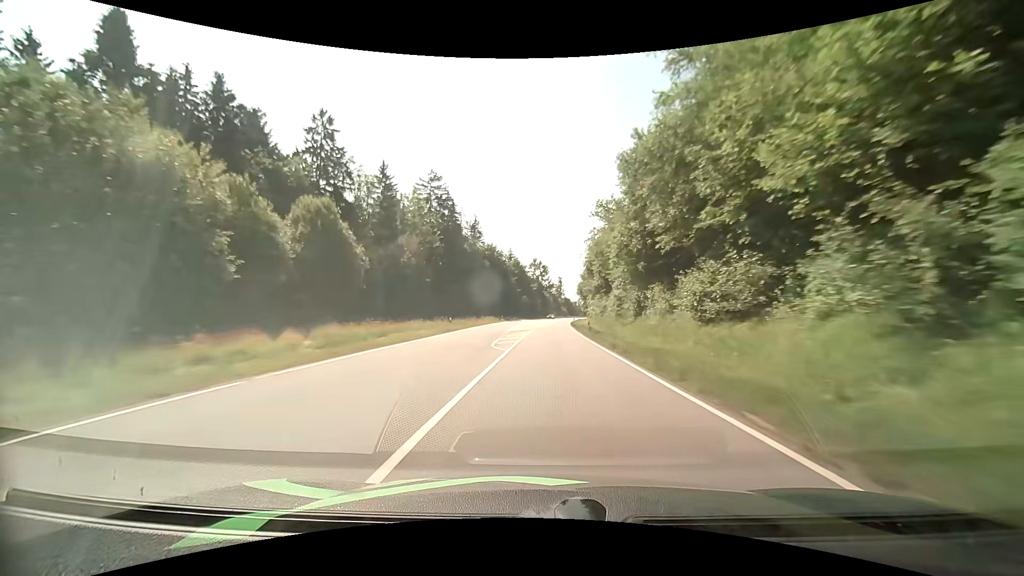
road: primary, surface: asphalt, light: Day
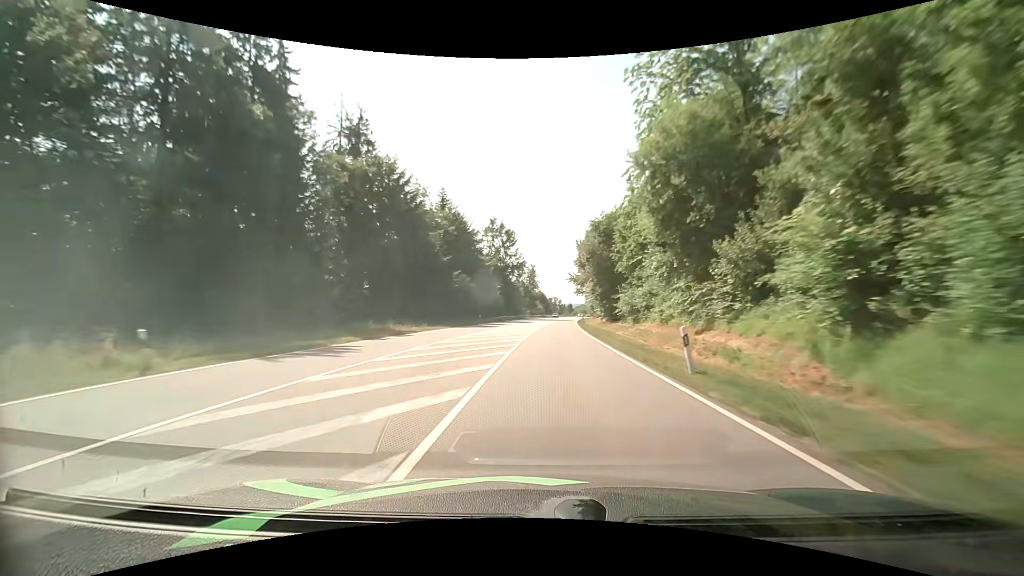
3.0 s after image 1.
(+2.1, +78.1) m; +3°
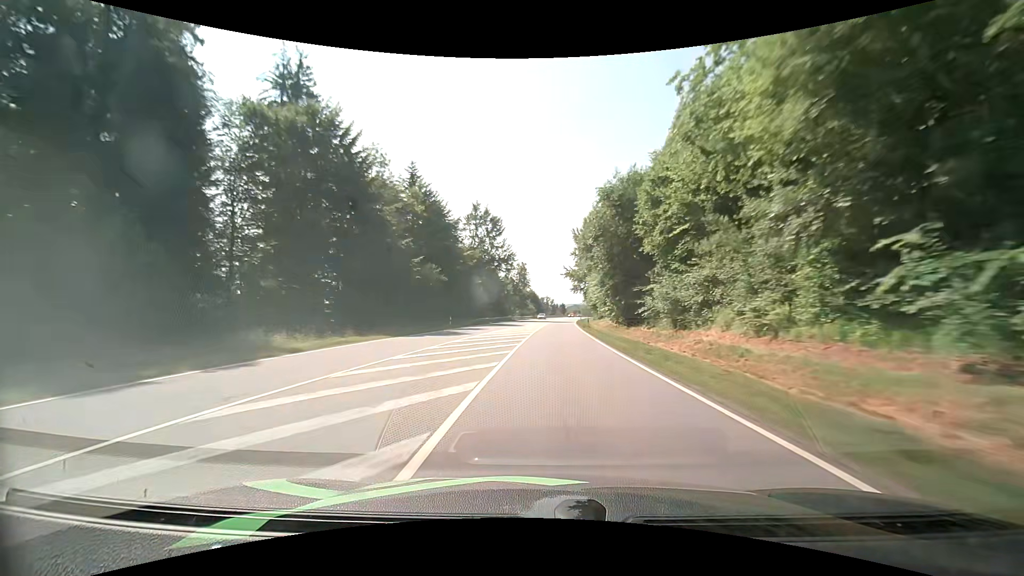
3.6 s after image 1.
(+0.1, +15.6) m; +1°
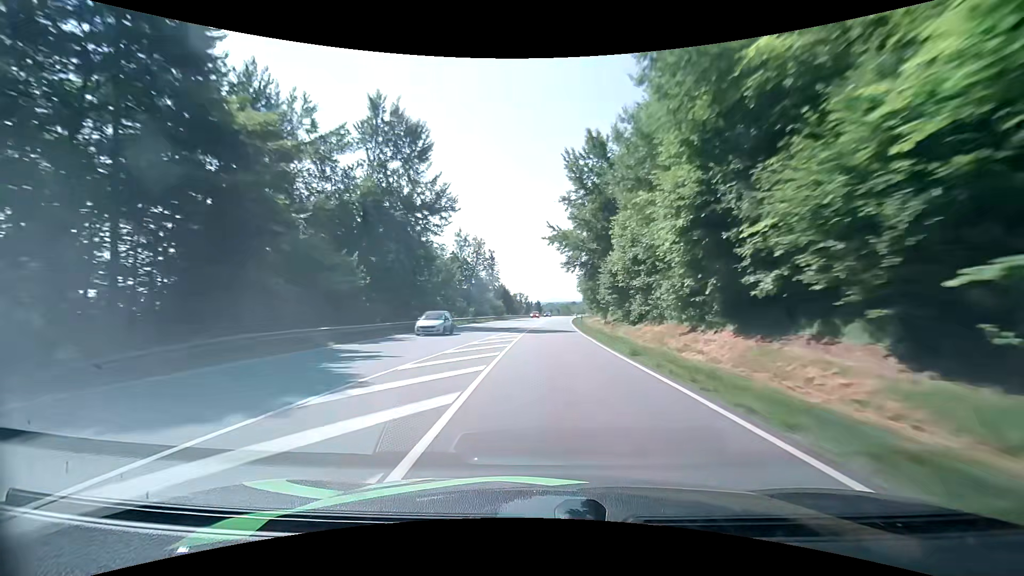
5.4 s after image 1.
(+1.4, +47.0) m; +3°
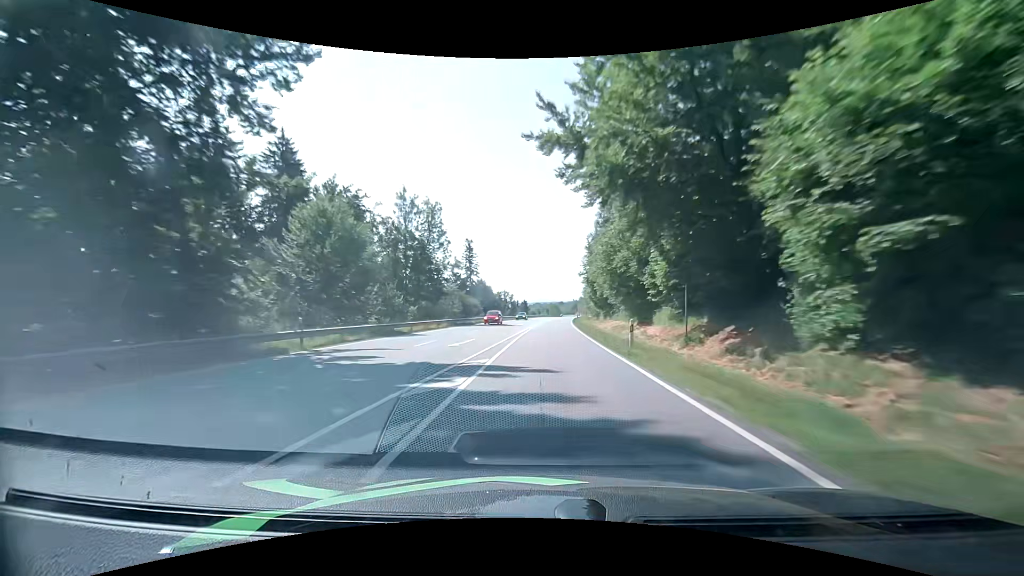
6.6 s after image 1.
(+0.4, +31.1) m; +1°
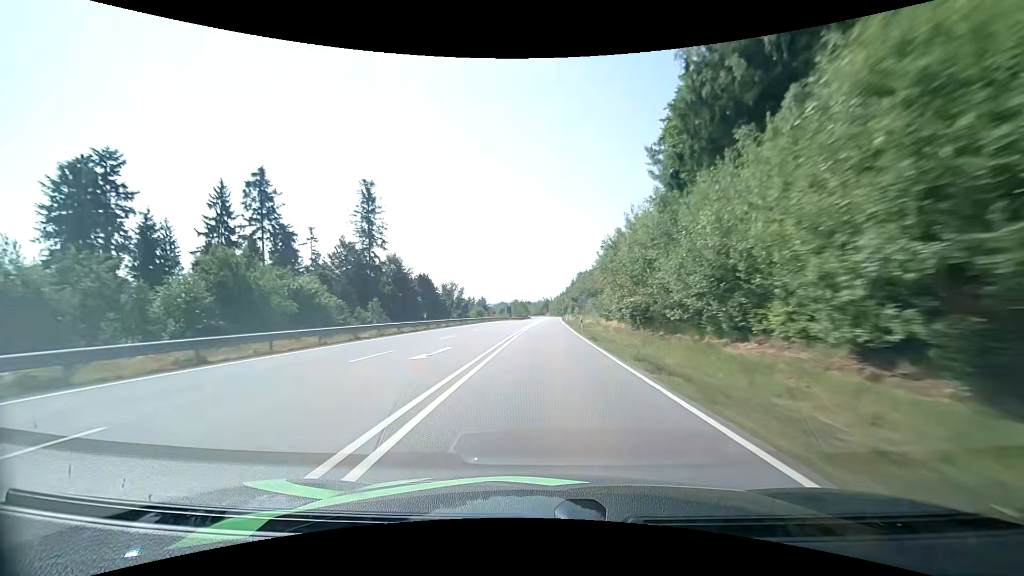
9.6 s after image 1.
(+2.6, +77.5) m; +4°
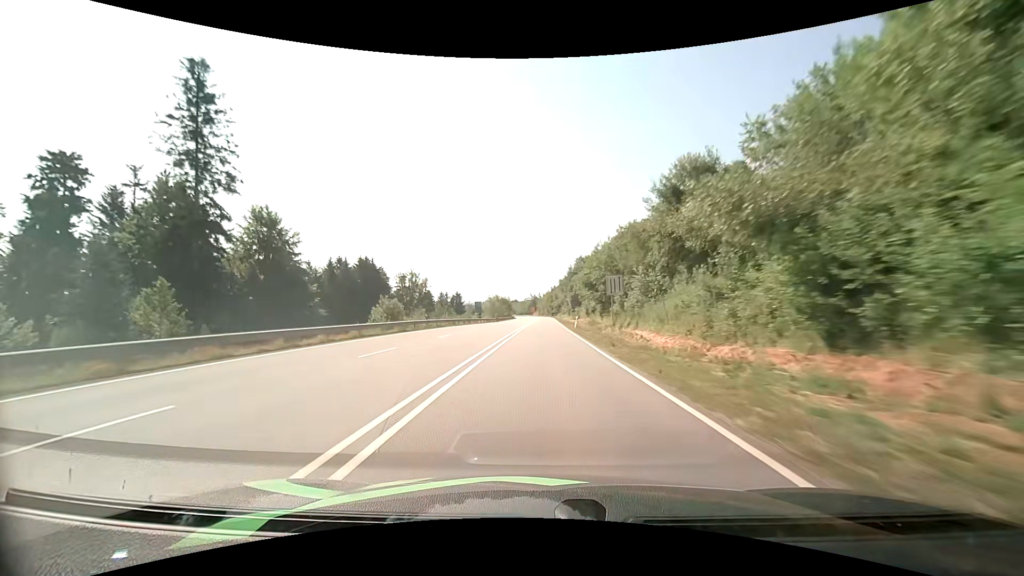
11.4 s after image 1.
(+0.7, +46.5) m; +1°
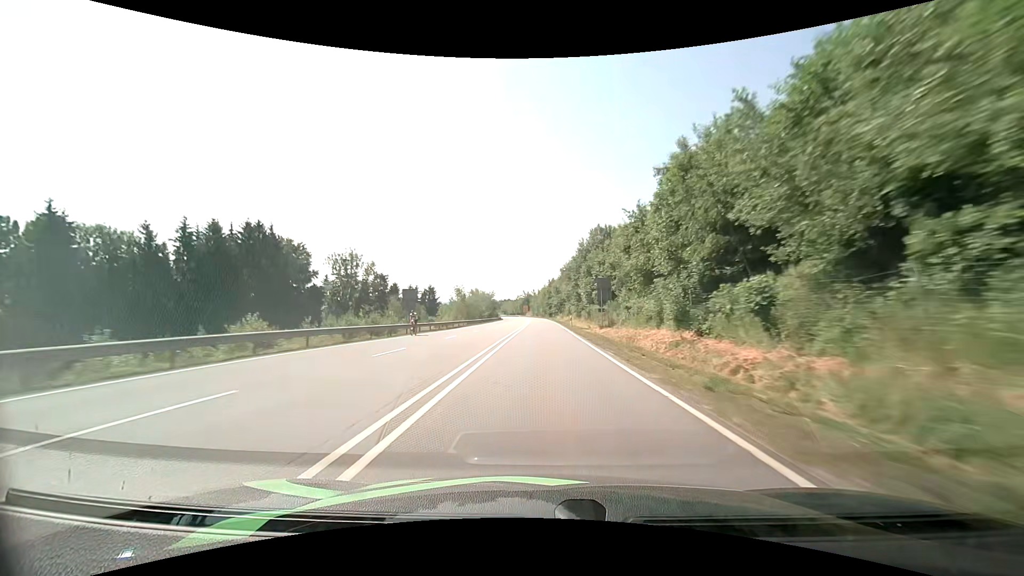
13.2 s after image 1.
(+0.1, +46.4) m; 0°
(0, +10) (0, +20) (0, +30) (0, +40) (0, +50) (0, +60) (0, +70) (0, +80) (0, +90) (0, +100) m
